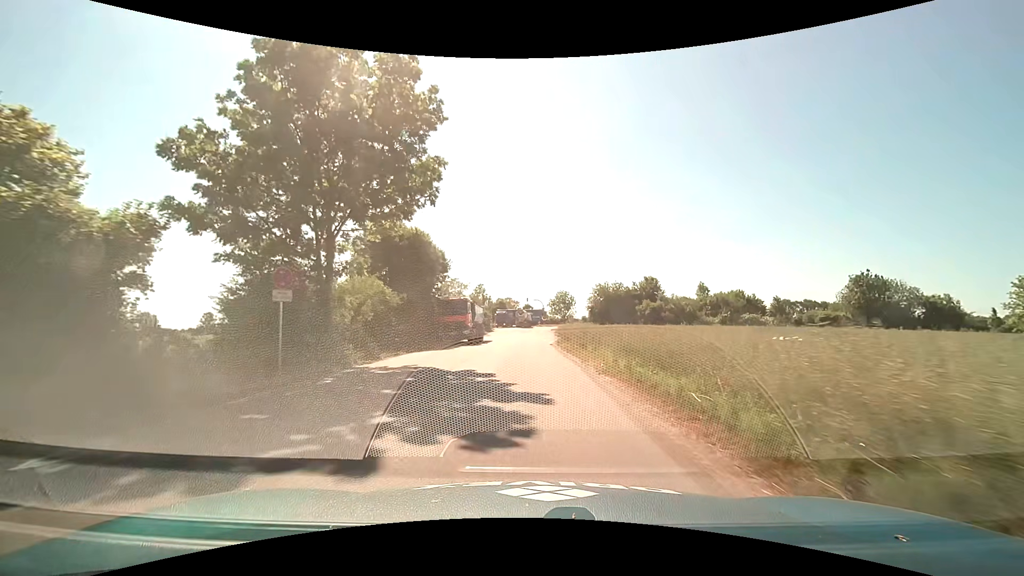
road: service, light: Day
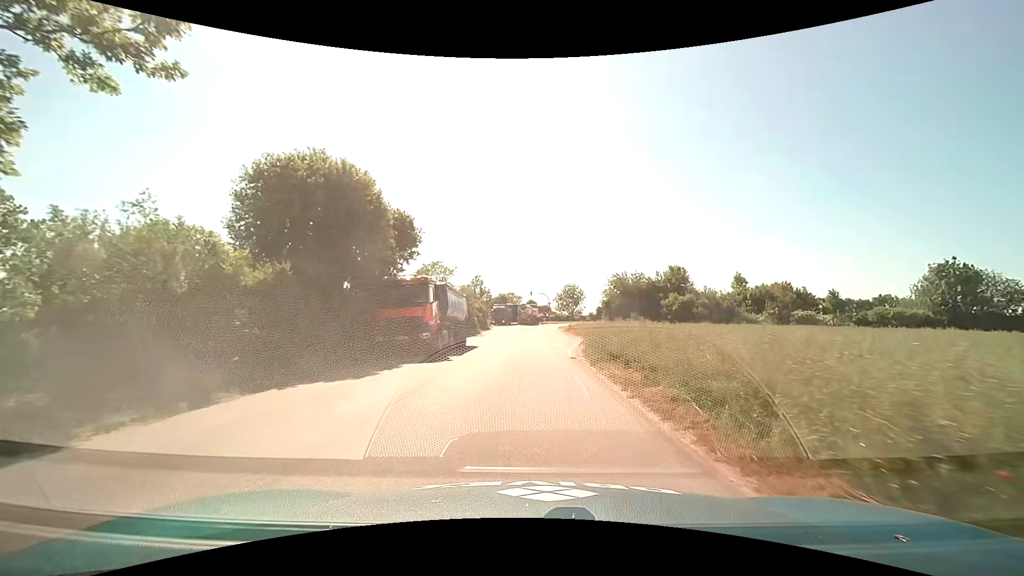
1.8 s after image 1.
(0.0, +14.5) m; 0°
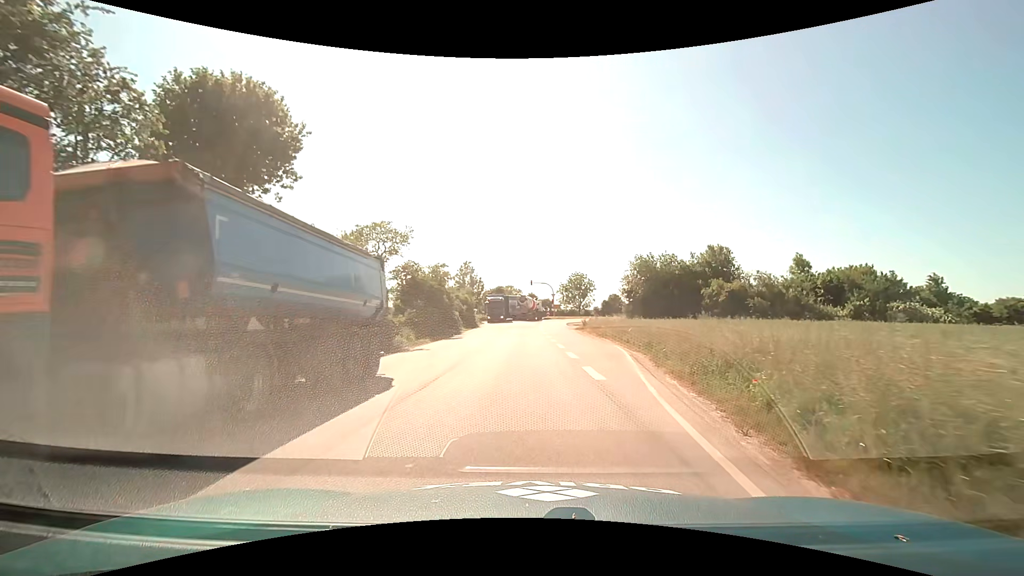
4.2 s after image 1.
(+0.1, +17.7) m; 0°
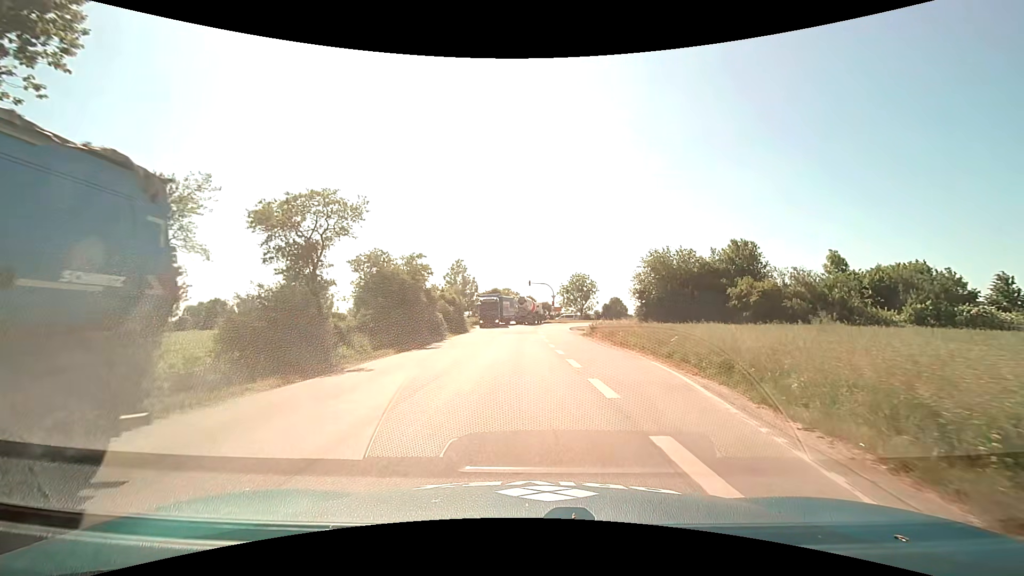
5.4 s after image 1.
(0.0, +8.3) m; 0°
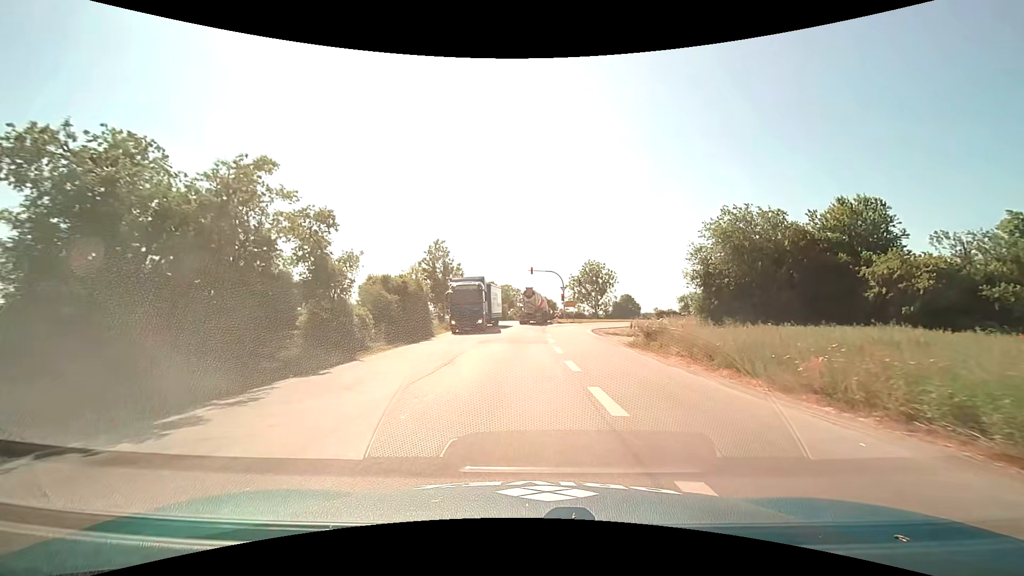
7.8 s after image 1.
(0.0, +19.9) m; 0°
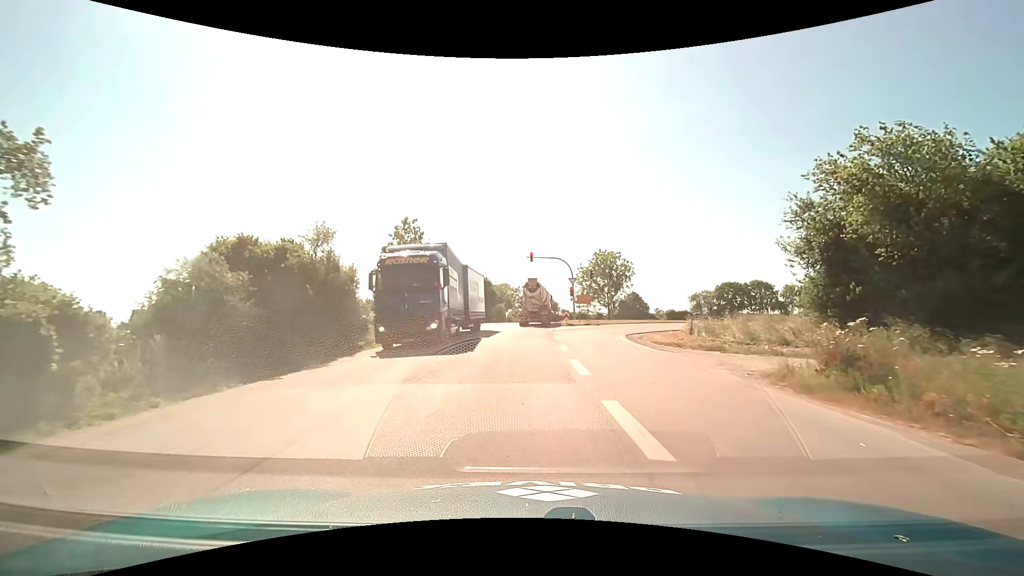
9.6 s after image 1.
(0.0, +14.6) m; 0°
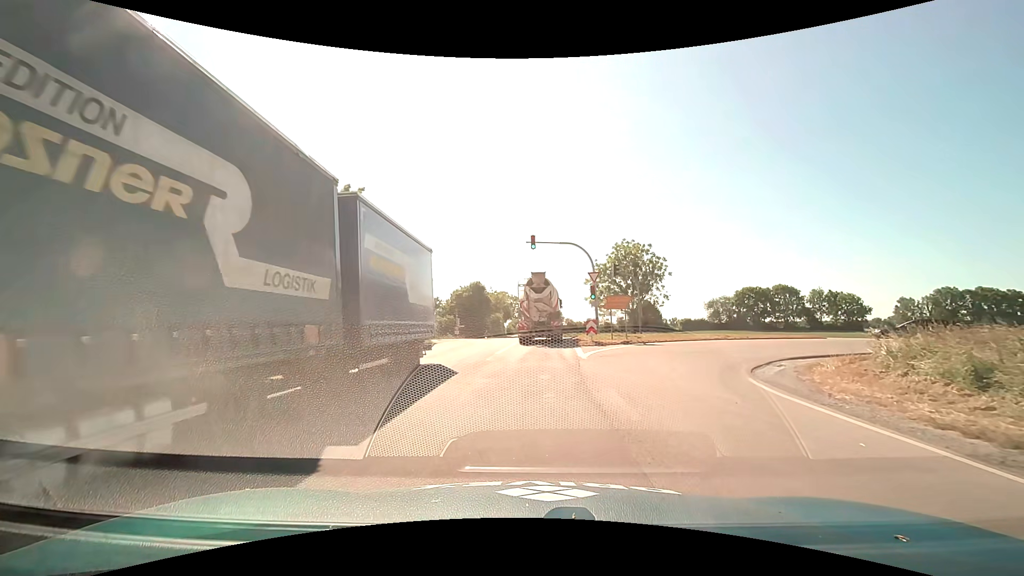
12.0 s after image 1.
(-0.1, +15.5) m; 0°
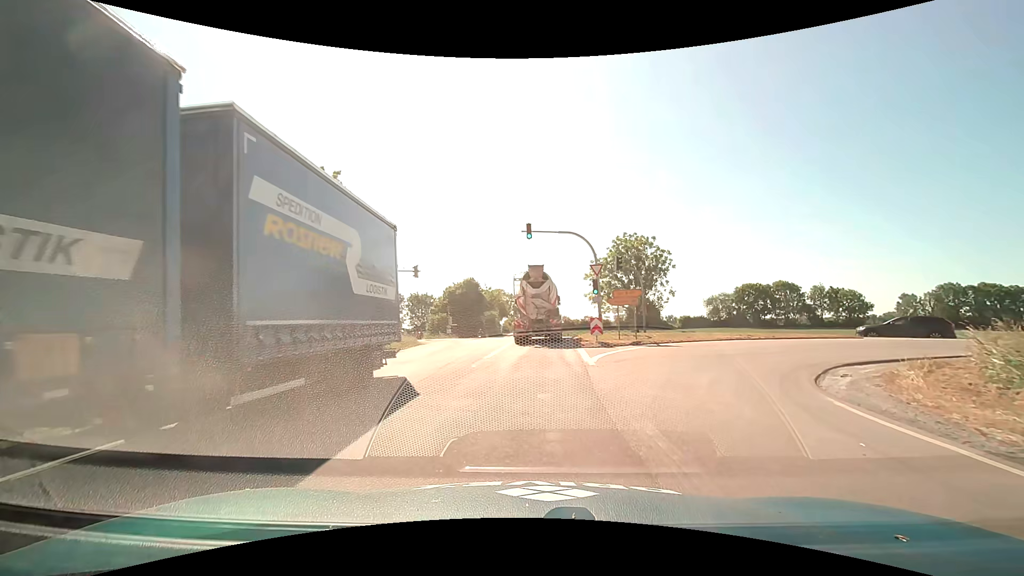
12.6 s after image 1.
(0.0, +3.3) m; 0°
(0, +10) (0, +20) (+1, +30) (0, +40) (-4, +49) (-10, +56) (-18, +63) (-26, +69) (-33, +76) (-41, +82) m
